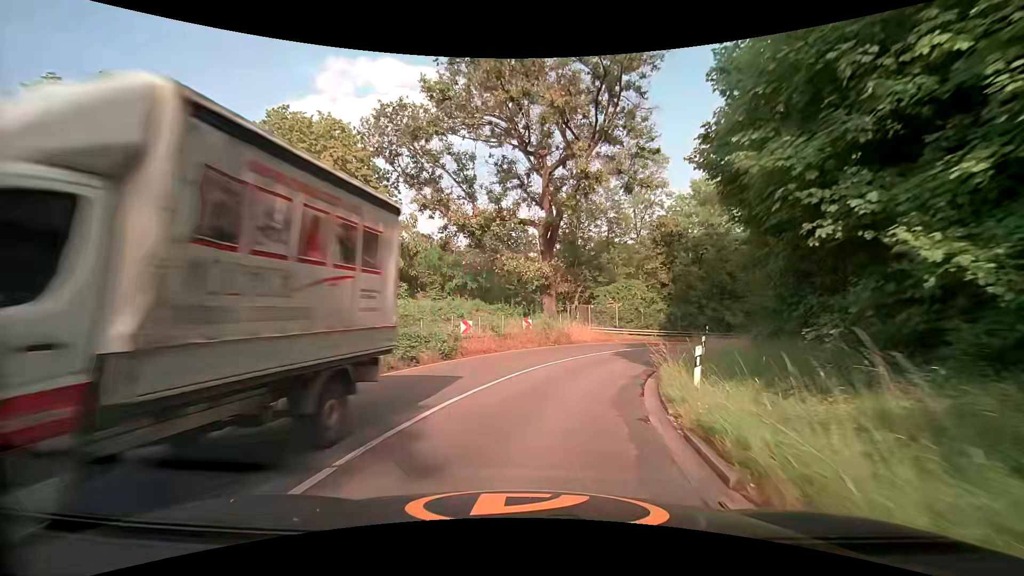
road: secondary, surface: asphalt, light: Day
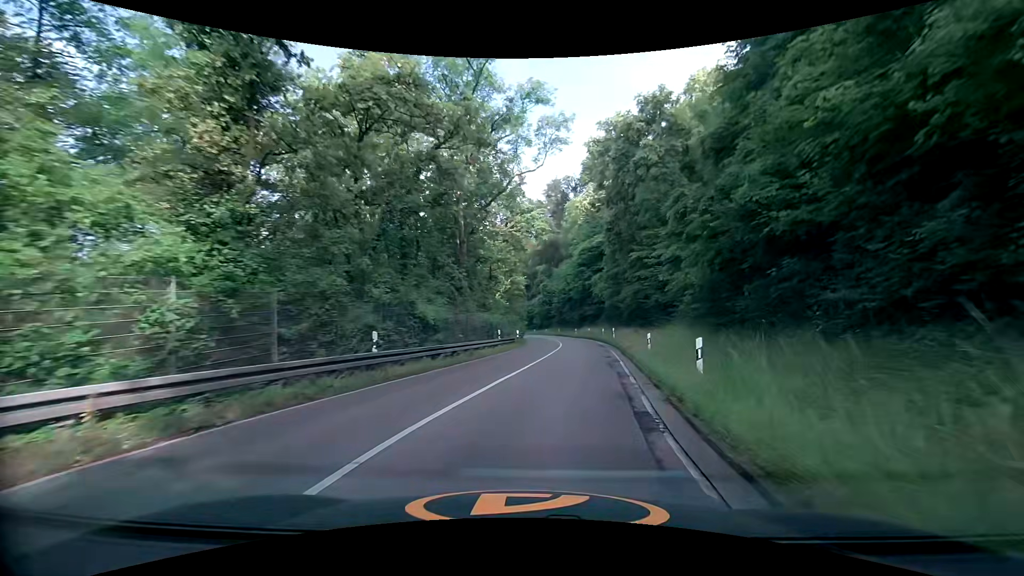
(+9.0, +29.5) m; +40°
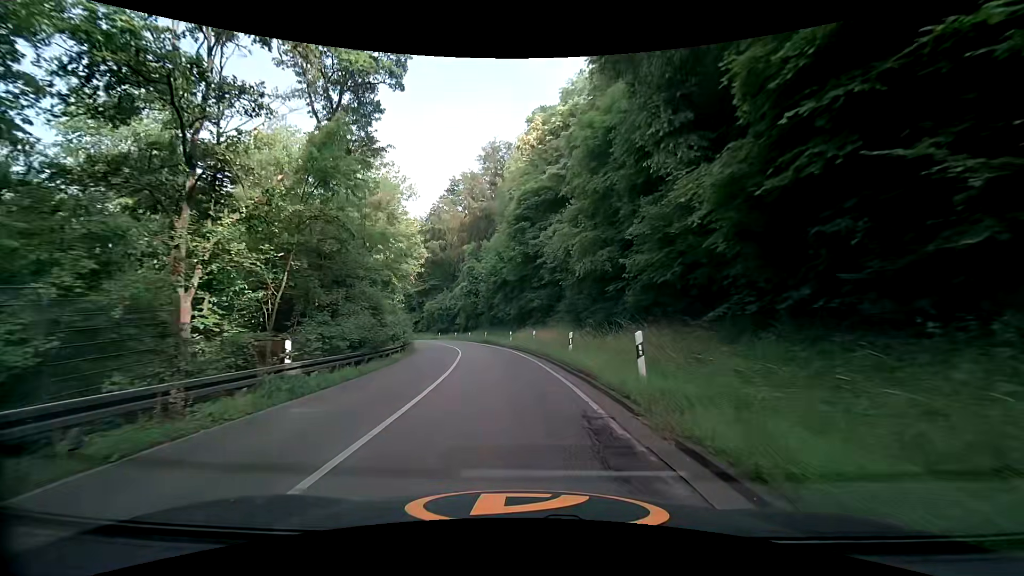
(+2.9, +30.9) m; +6°
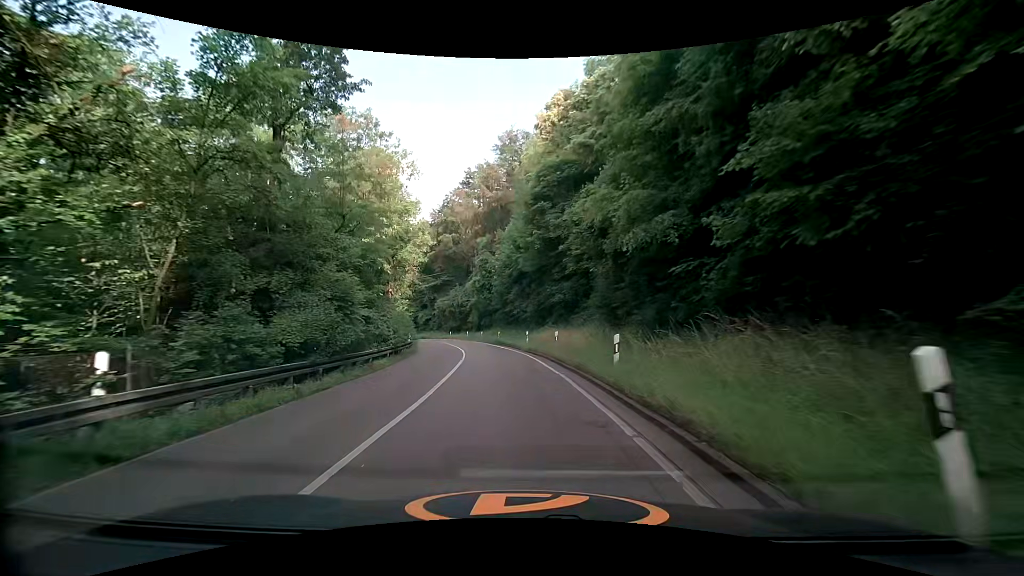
(-0.2, +6.1) m; -3°
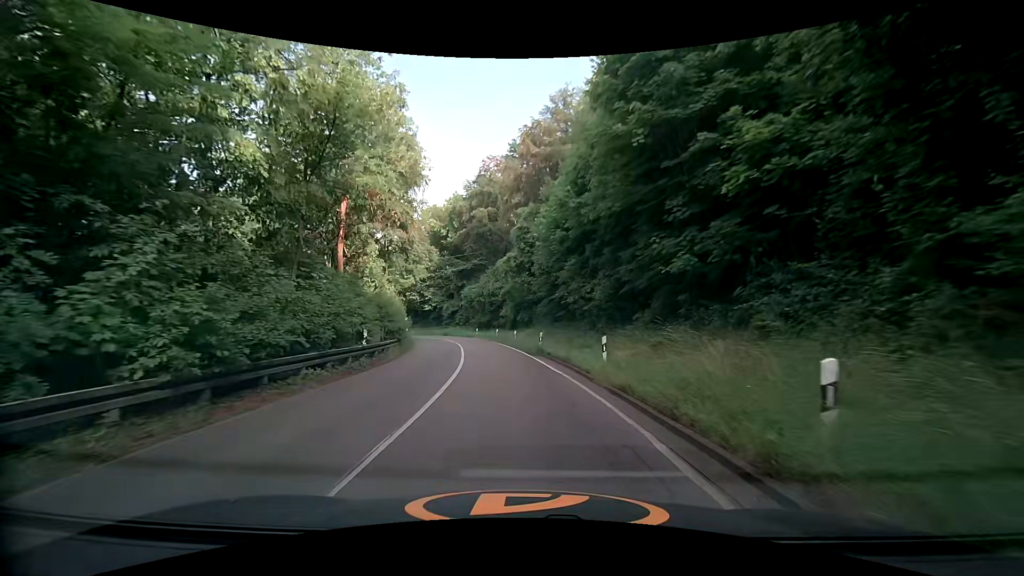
(-1.0, +18.3) m; -5°
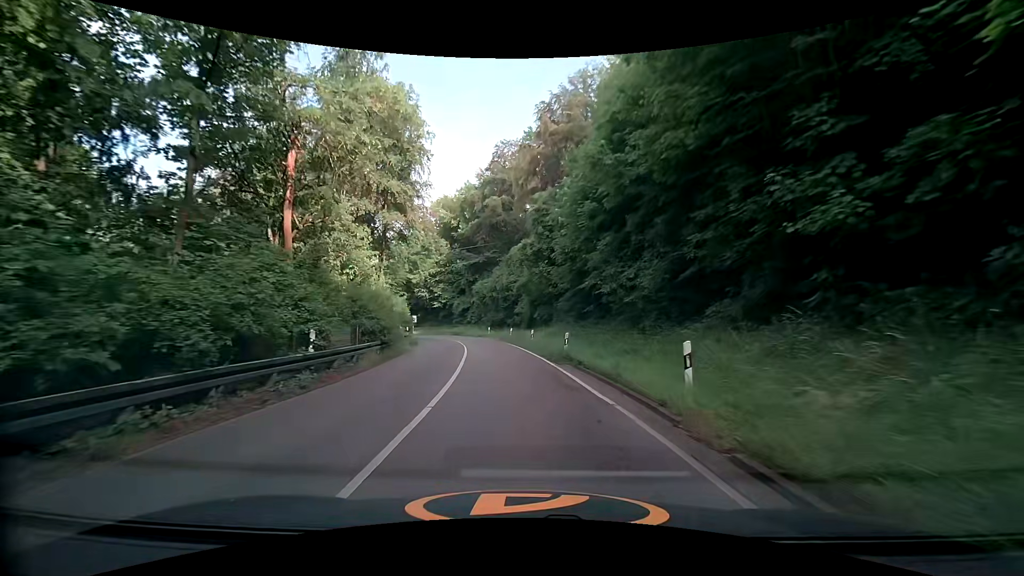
(-0.1, +6.1) m; -1°
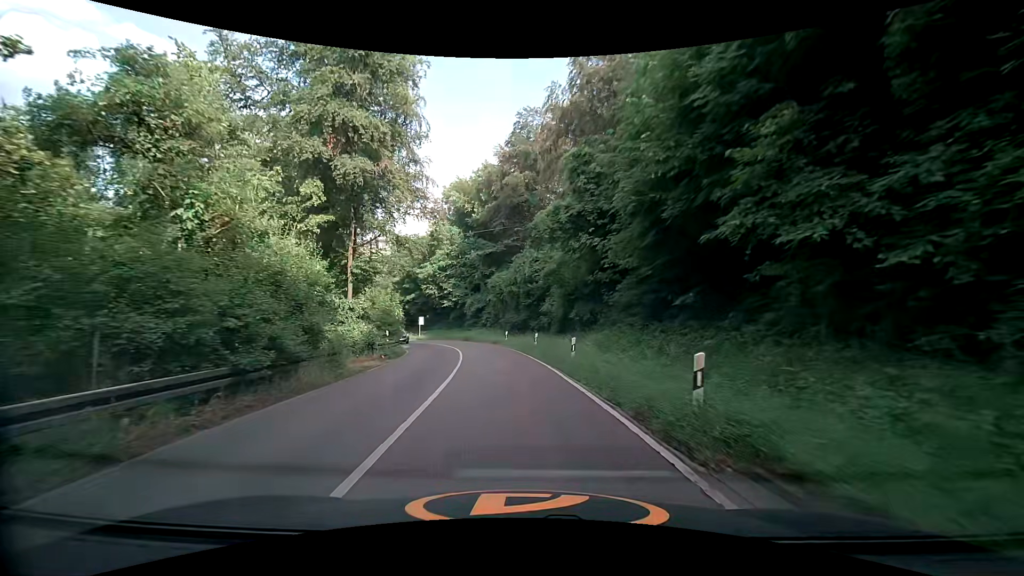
(-0.5, +12.2) m; -3°
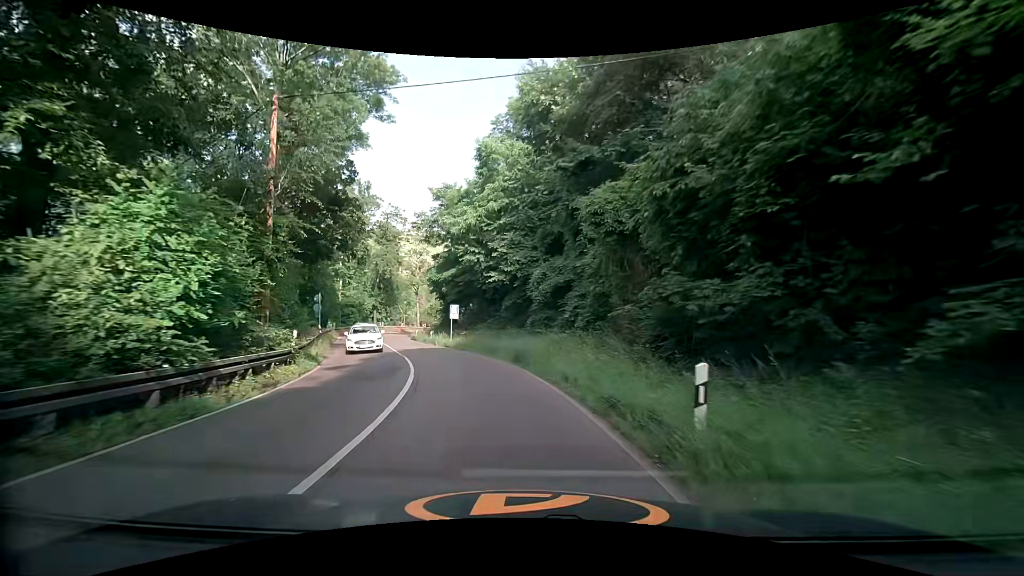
(-2.5, +30.2) m; -12°
(0, +10) (-2, +20) (-5, +29) (-8, +39) (-12, +48) (-14, +58) (-14, +68) (-13, +78) (-9, +87) (-3, +95) m
